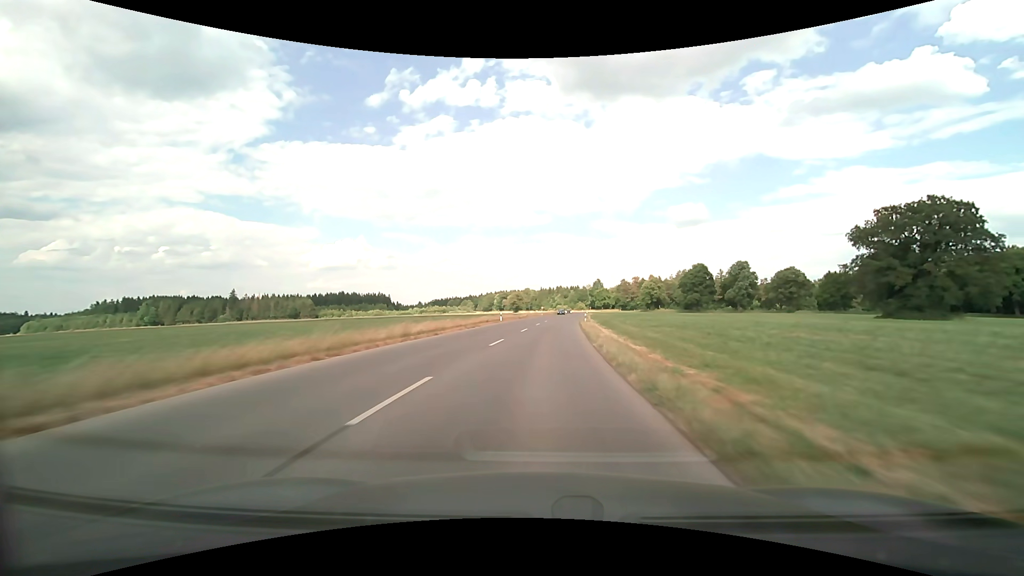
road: tertiary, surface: asphalt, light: Day
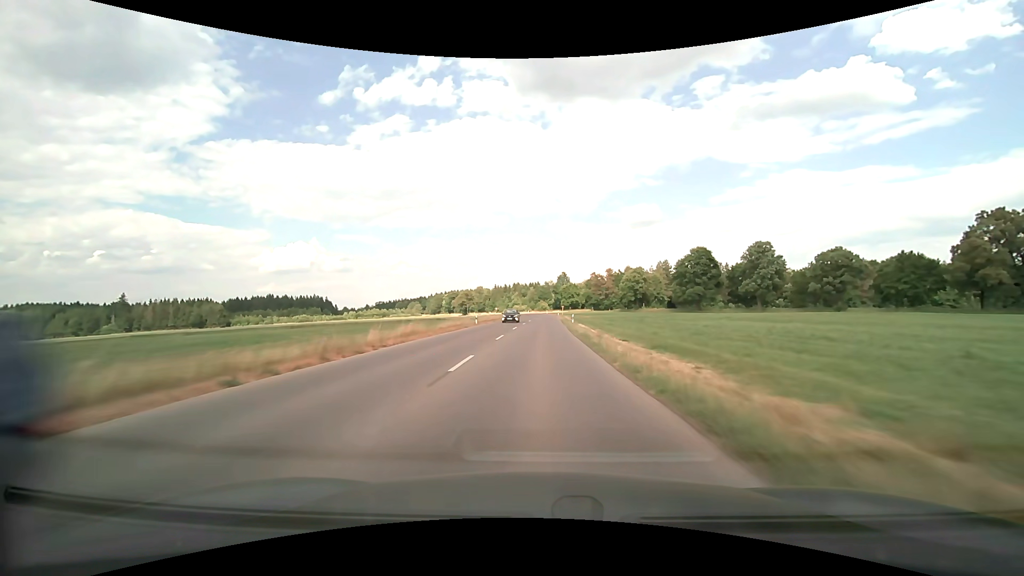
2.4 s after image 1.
(+2.8, +55.3) m; +5°
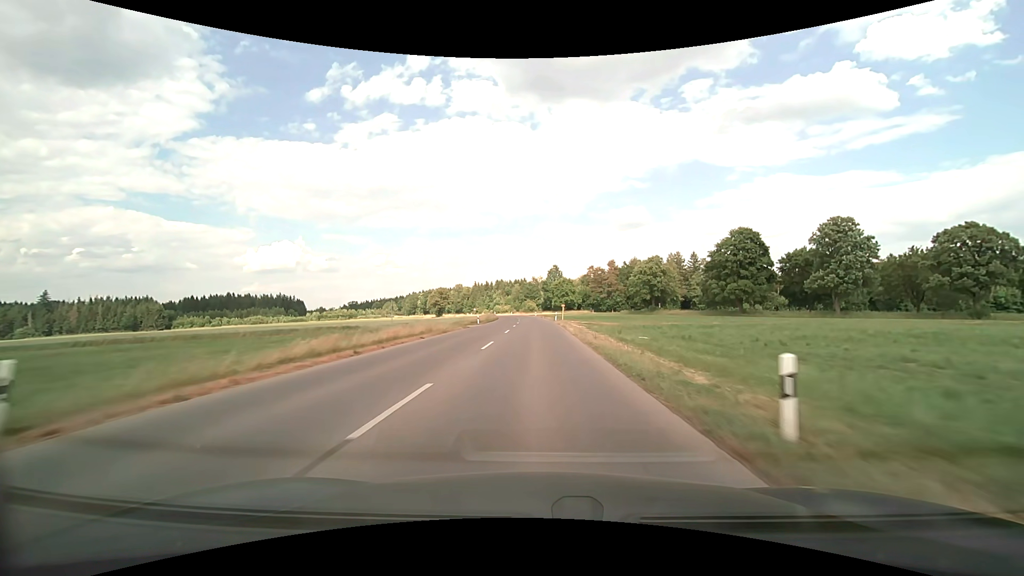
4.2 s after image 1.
(+0.3, +41.6) m; +1°
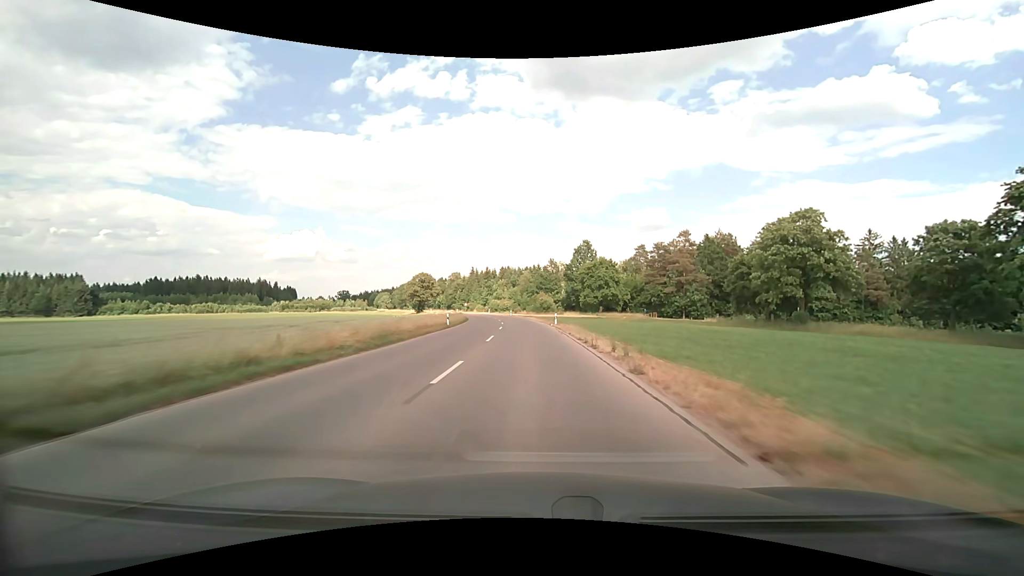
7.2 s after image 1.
(-0.6, +67.7) m; -2°
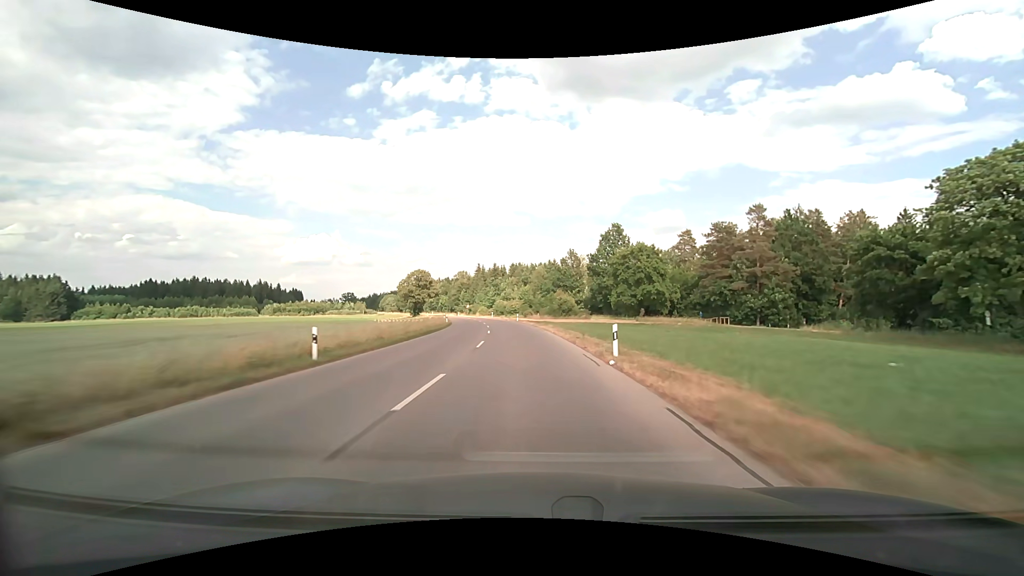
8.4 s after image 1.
(-0.2, +26.4) m; -1°
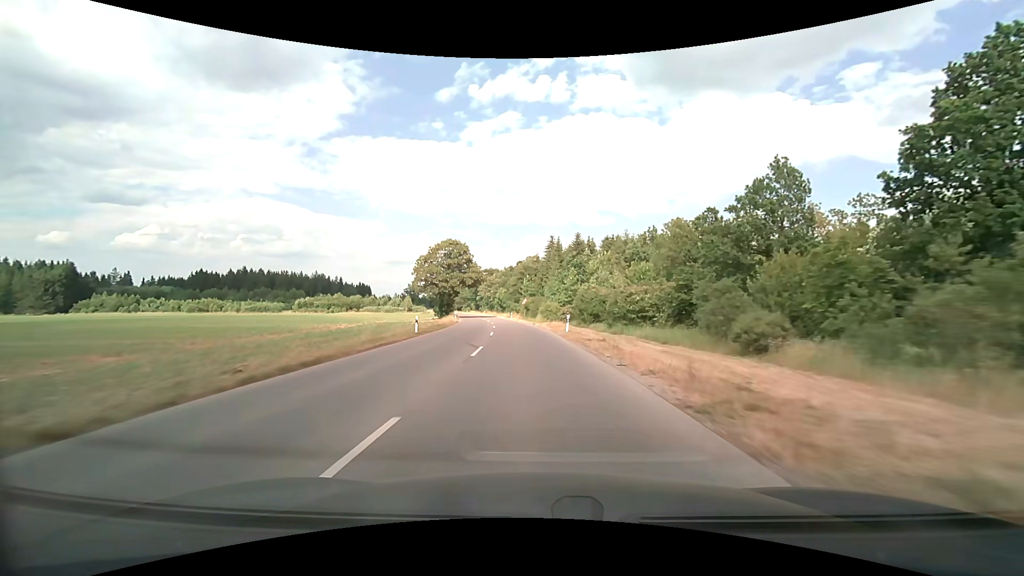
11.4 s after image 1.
(-5.2, +64.2) m; -9°
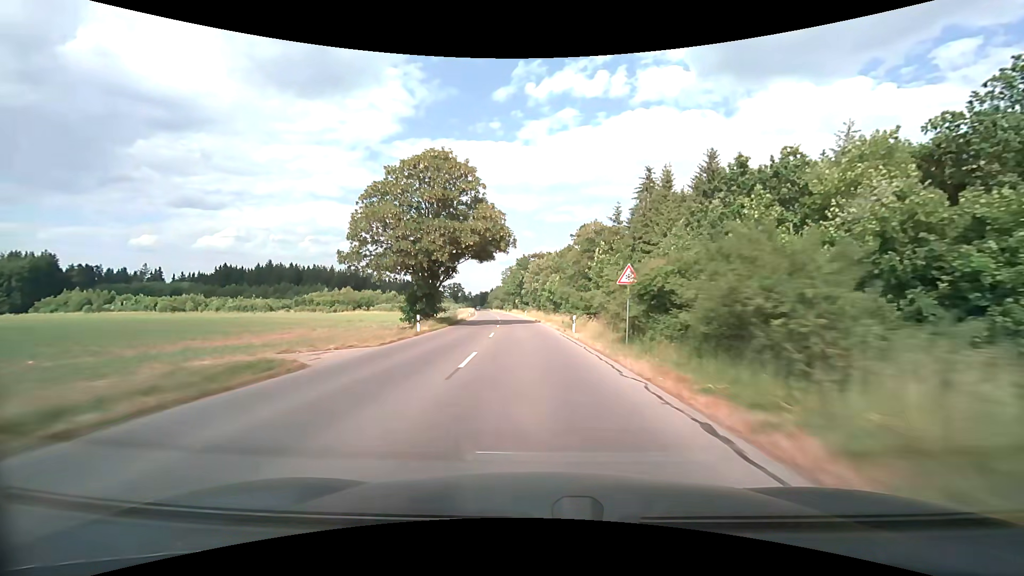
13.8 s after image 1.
(-3.0, +51.2) m; -7°
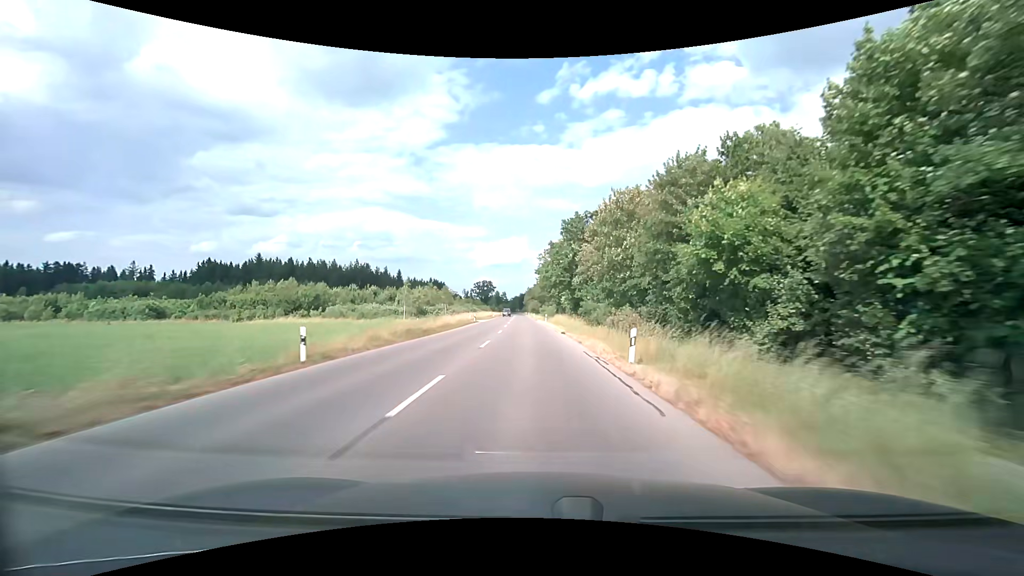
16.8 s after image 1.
(-3.4, +65.4) m; -5°
(0, +10) (0, +20) (-1, +30) (-1, +40) (-1, +50) (-2, +60) (-2, +70) (-2, +80) (-3, +90) (-3, +100) m
